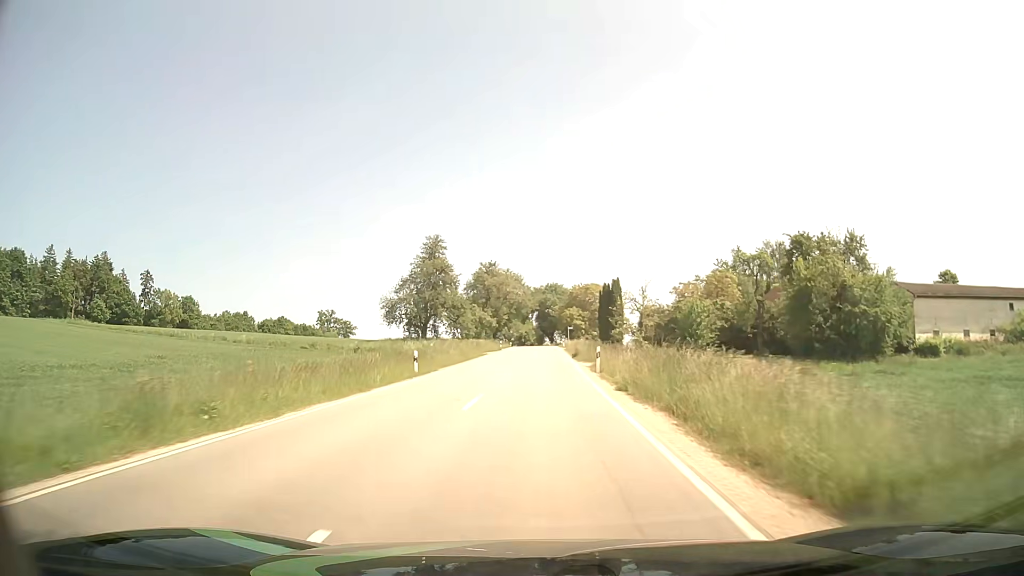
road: tertiary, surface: asphalt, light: Day
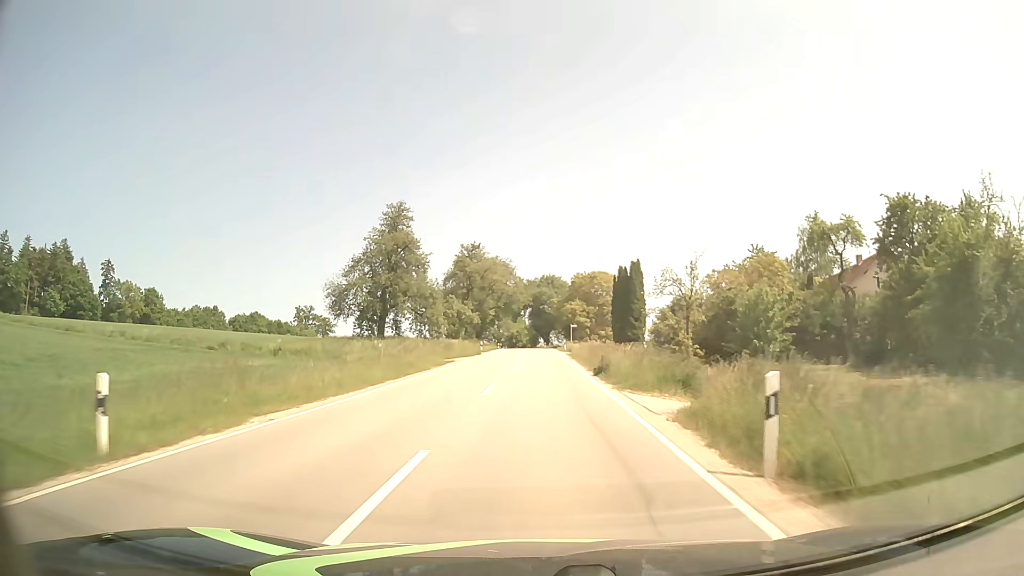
(+0.1, +20.6) m; +1°
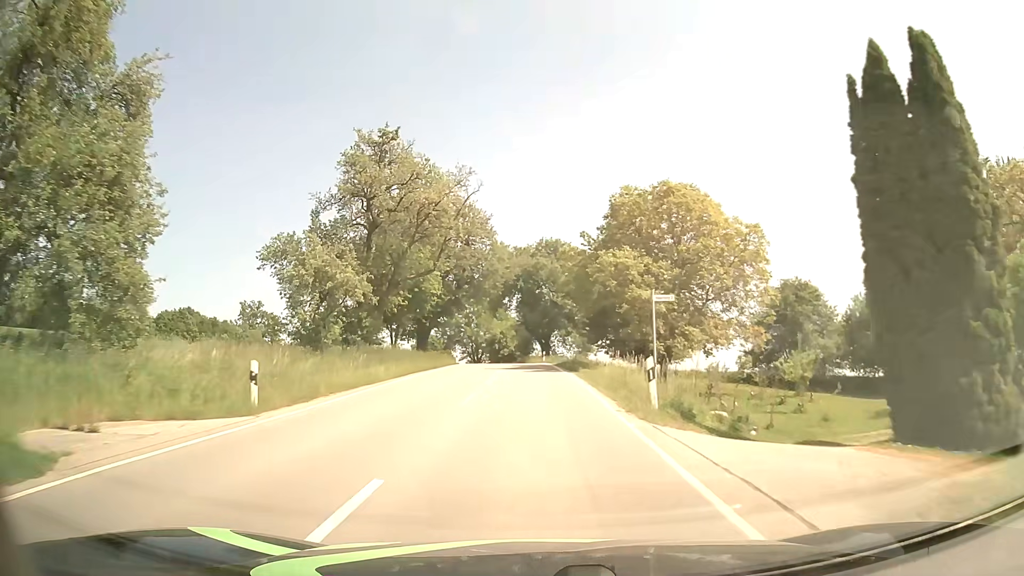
(+0.5, +49.6) m; 0°
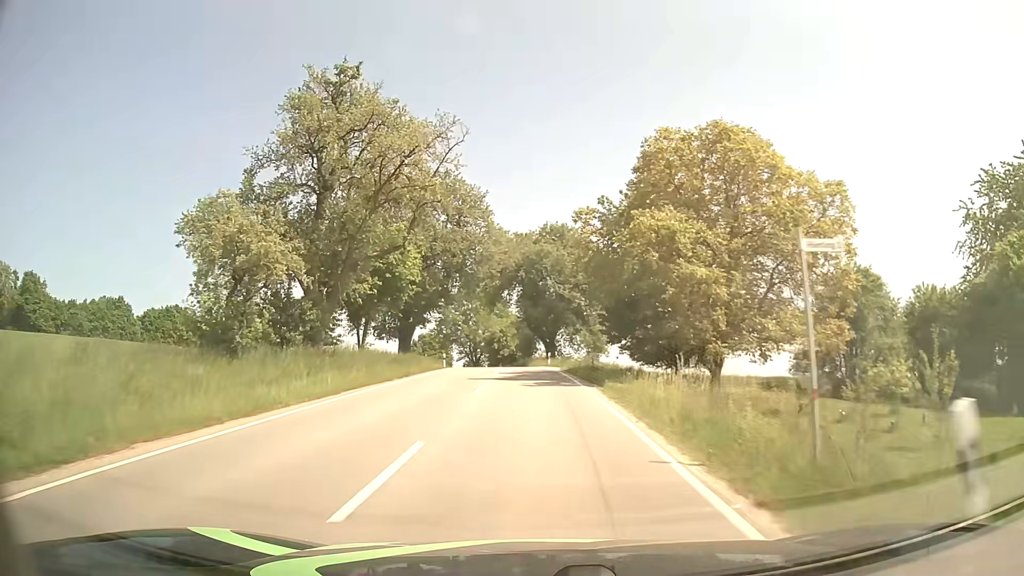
(0.0, +9.6) m; 0°
